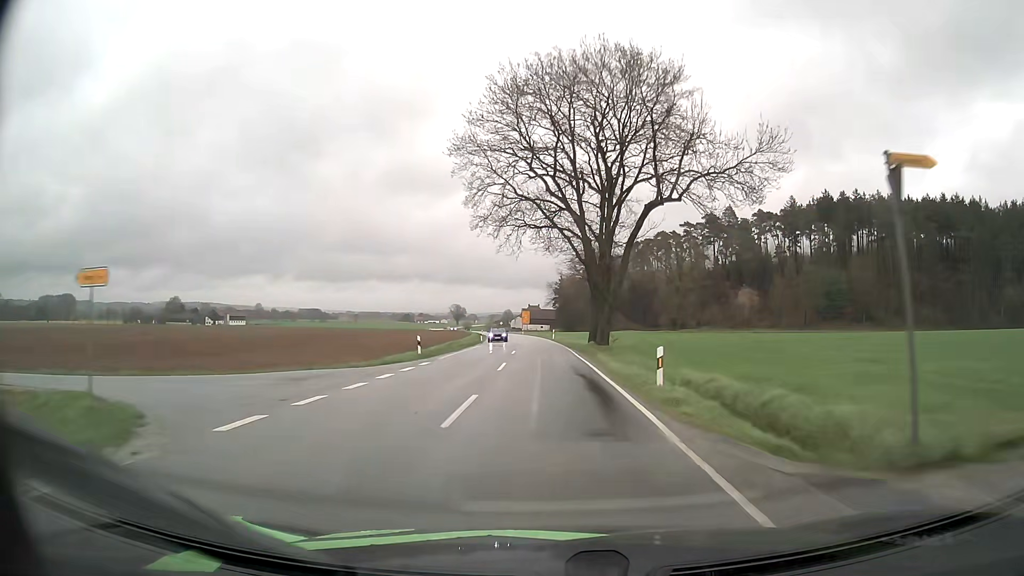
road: secondary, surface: asphalt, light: Day
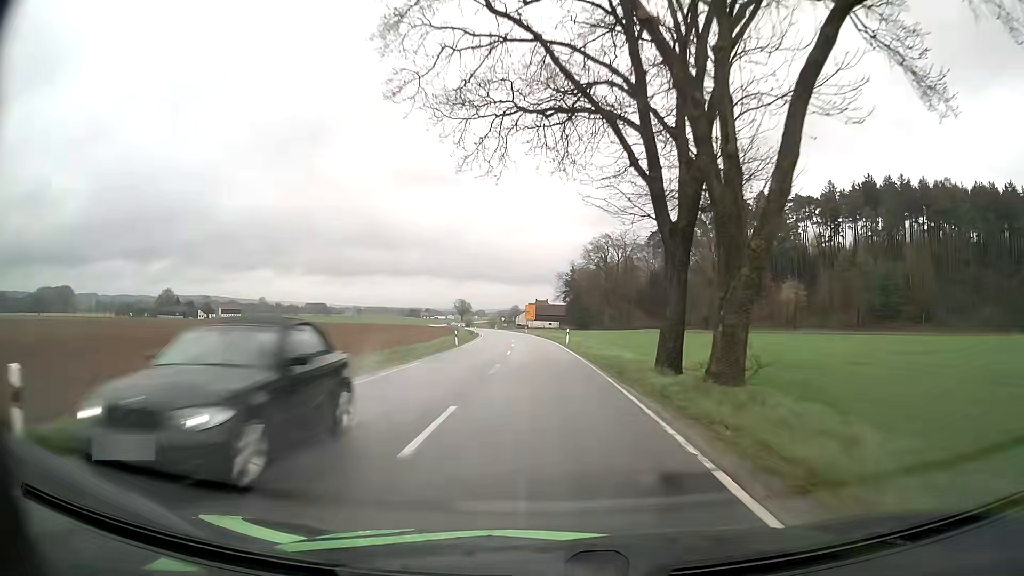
(-0.1, +25.2) m; -1°
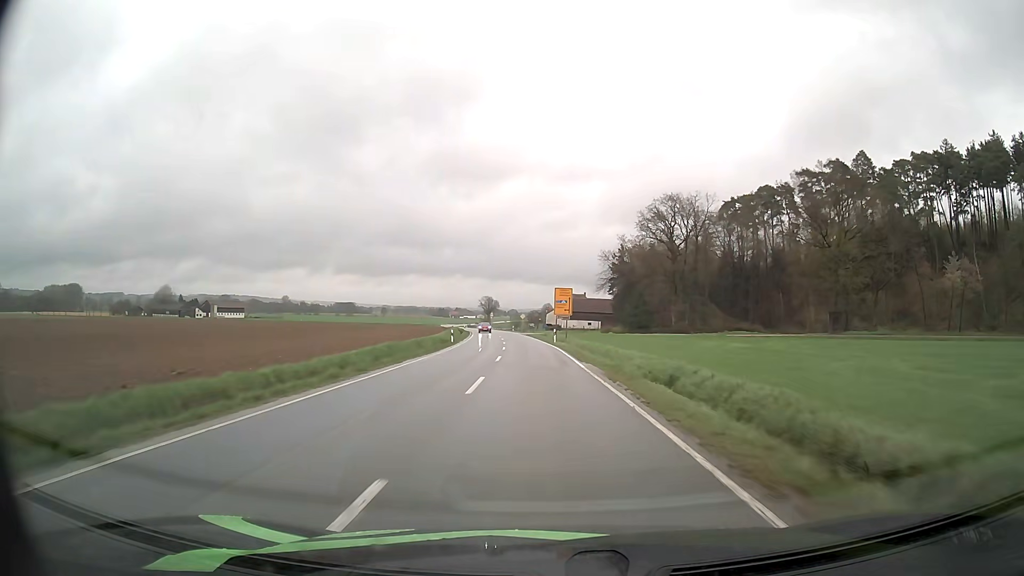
(-1.2, +50.9) m; -3°
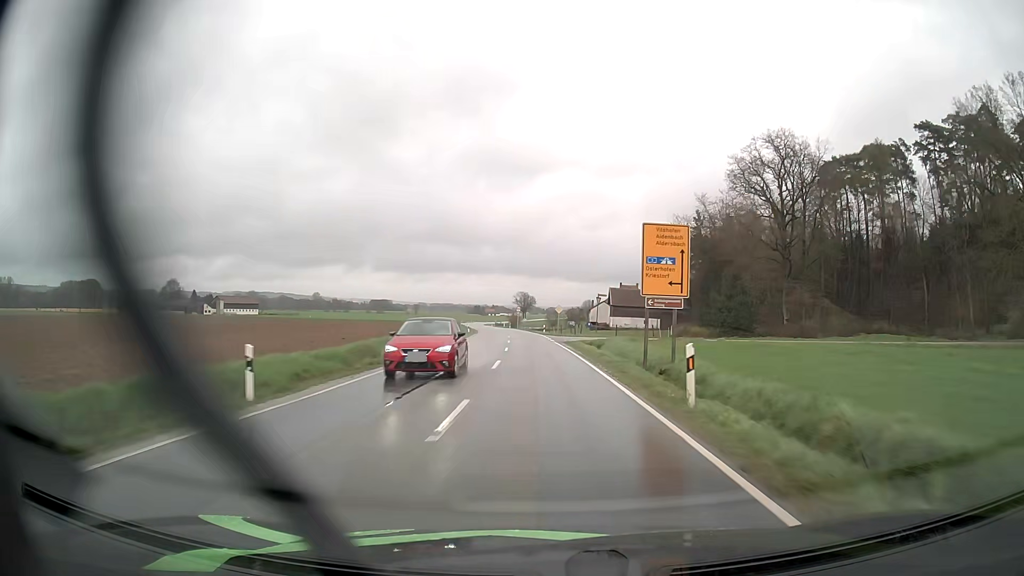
(-1.3, +38.8) m; -3°
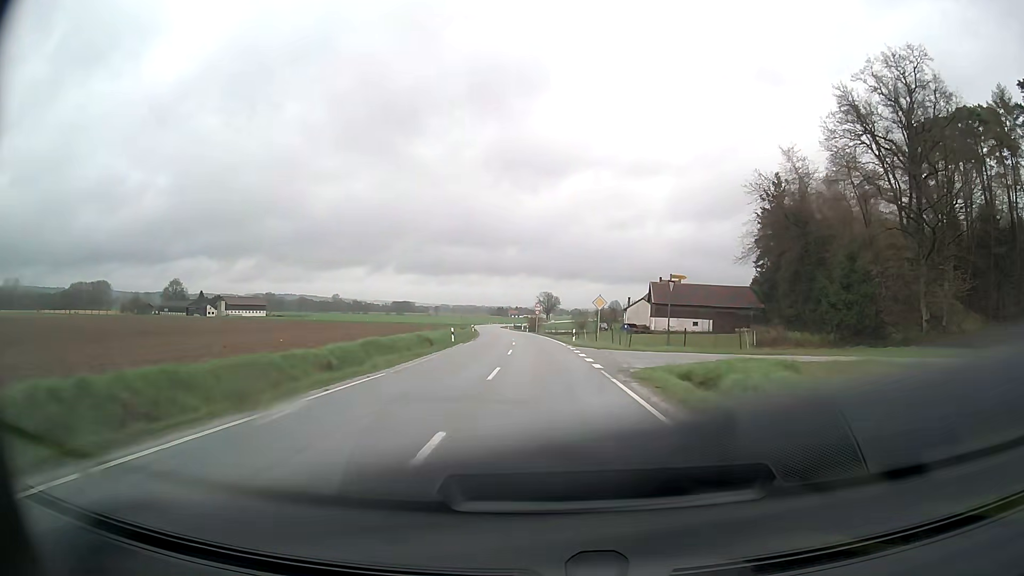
(-0.5, +25.9) m; -2°
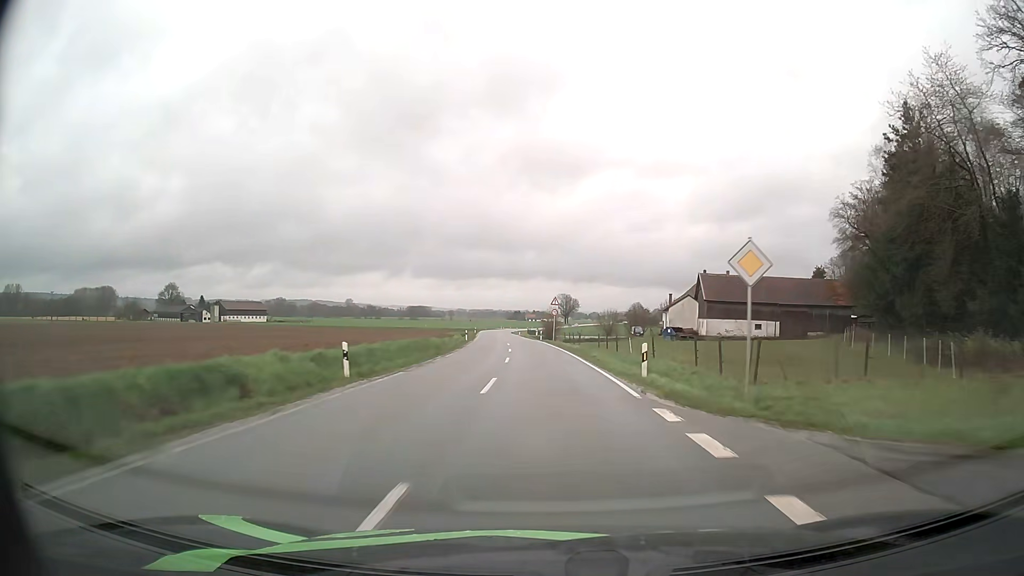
(-0.3, +25.7) m; -1°
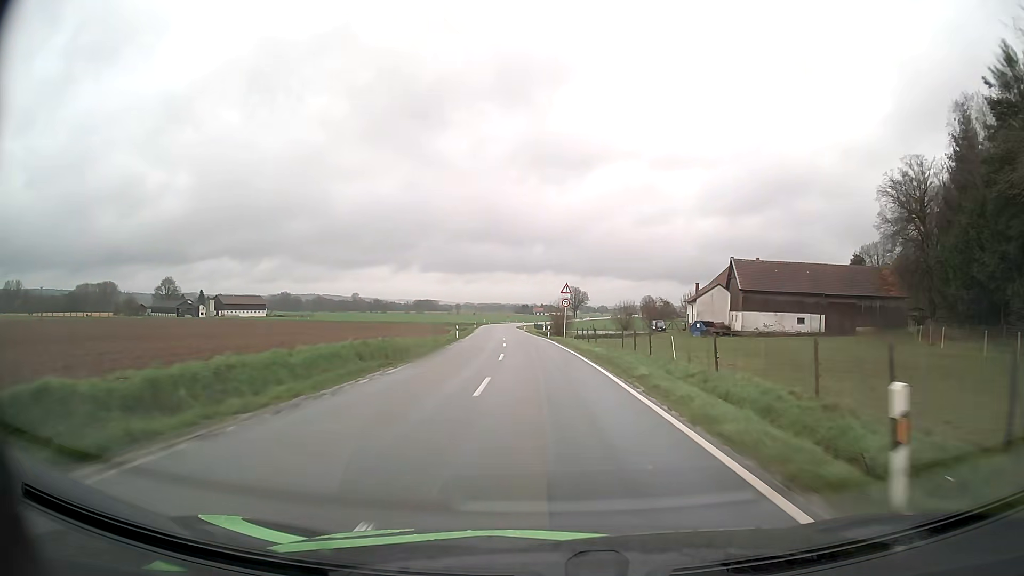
(-0.1, +12.6) m; -1°
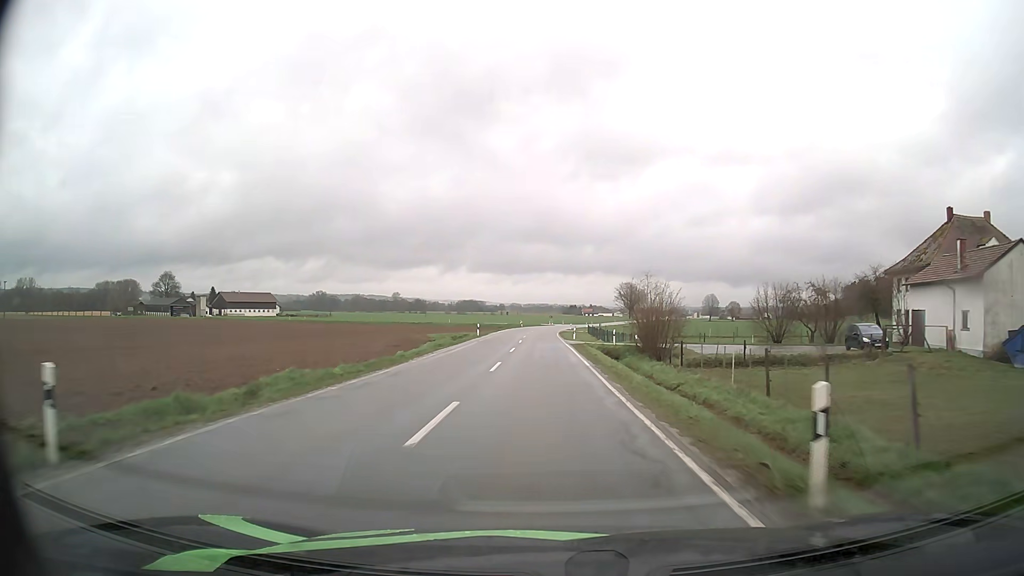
(-1.7, +50.4) m; -4°
(0, +10) (0, +20) (0, +30) (0, +40) (-1, +50) (-1, +60) (-1, +70) (-1, +80) (0, +90) (0, +100) m
